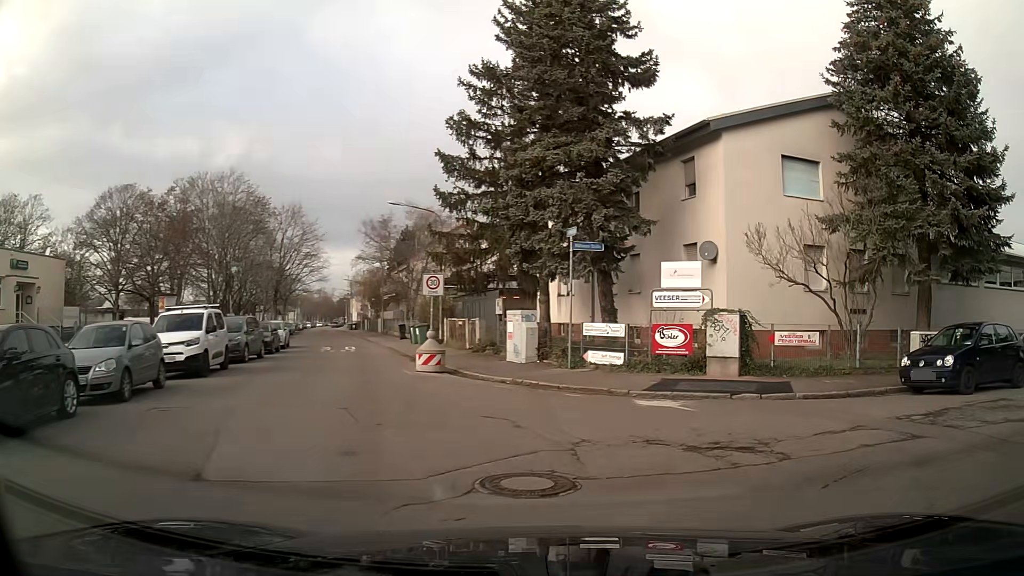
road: residential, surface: asphalt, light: Day
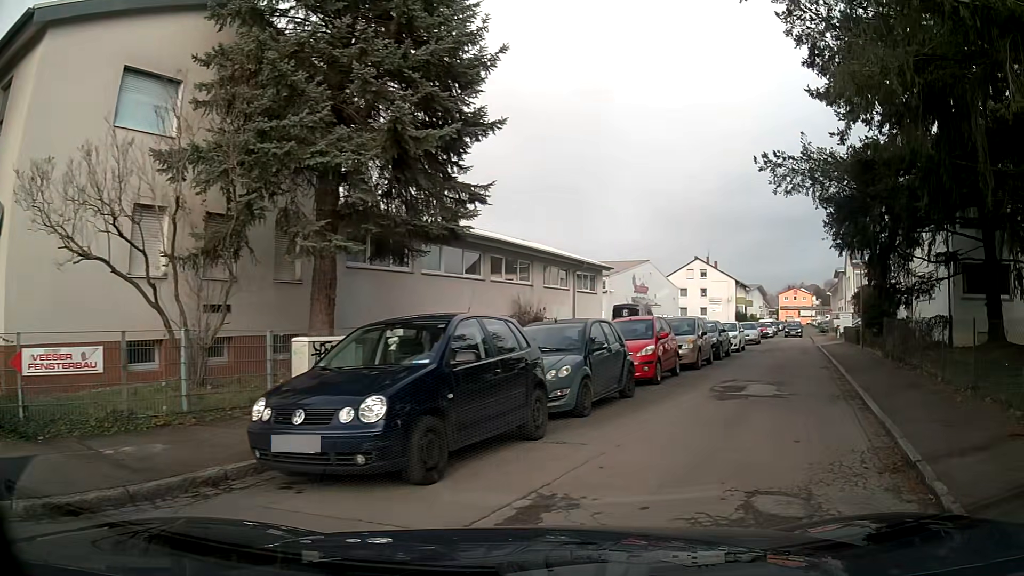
(+3.2, +7.4) m; +48°
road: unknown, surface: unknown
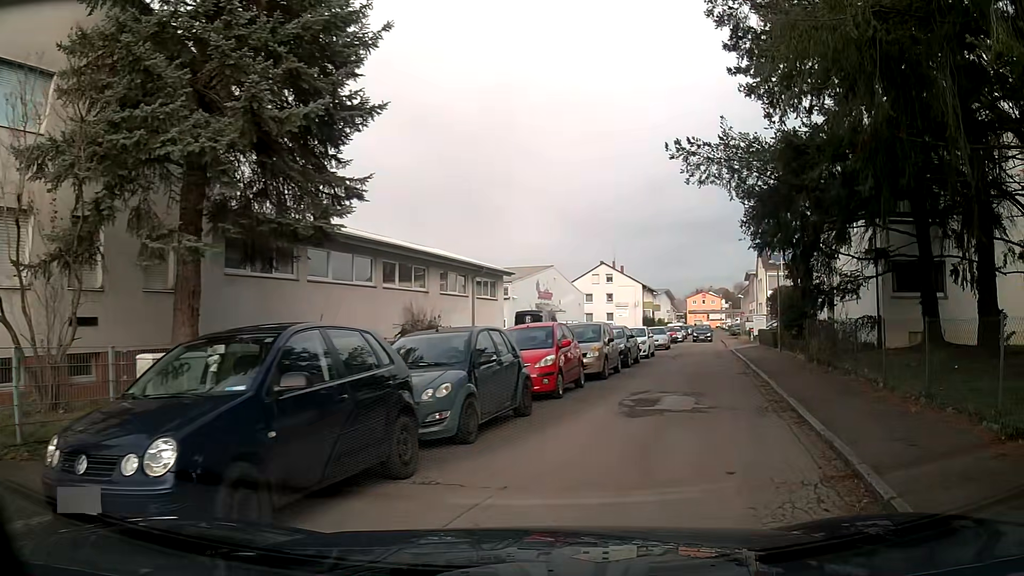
(+0.1, +1.6) m; +7°
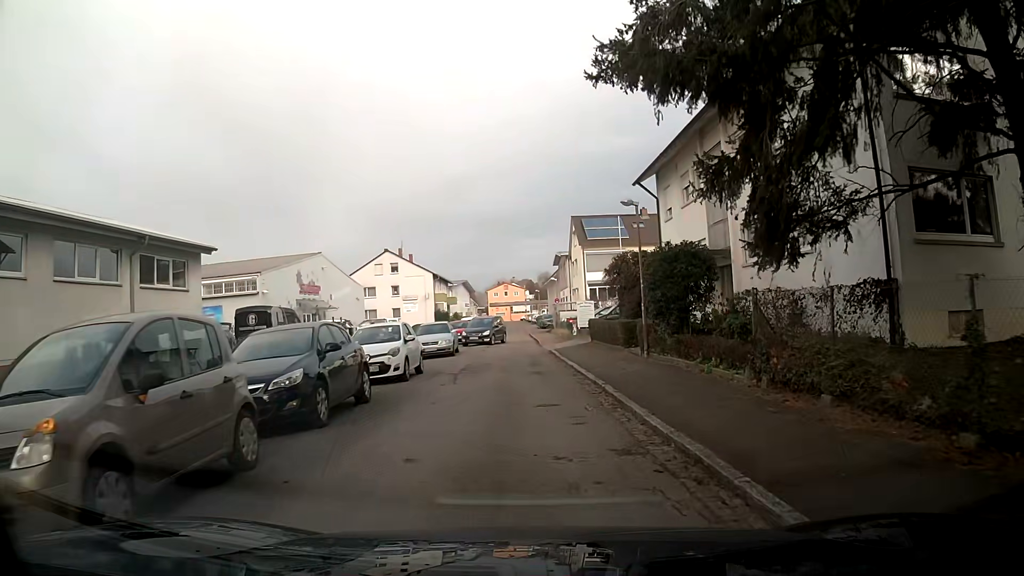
(+2.5, +14.2) m; +13°
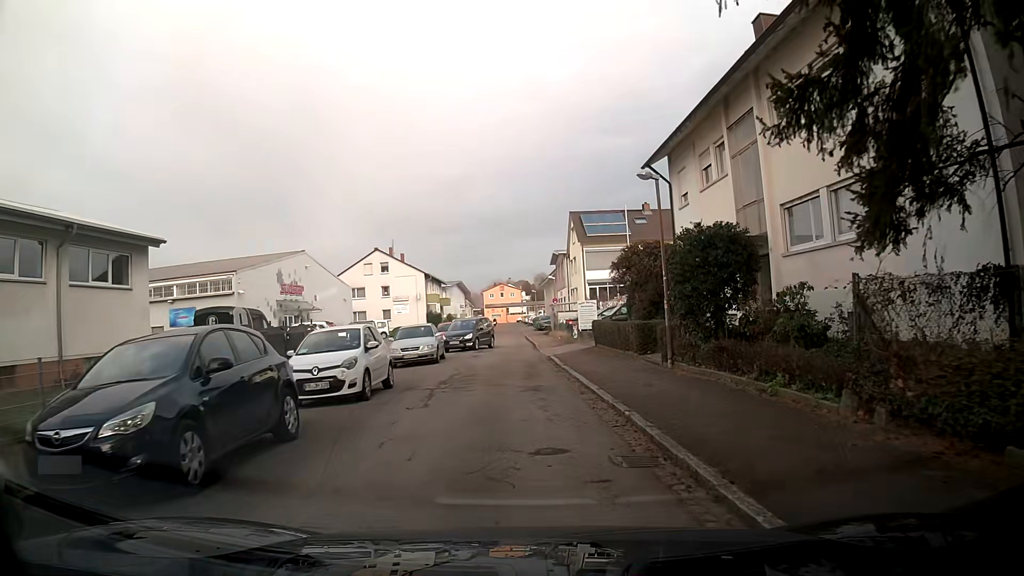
(0.0, +3.7) m; 0°
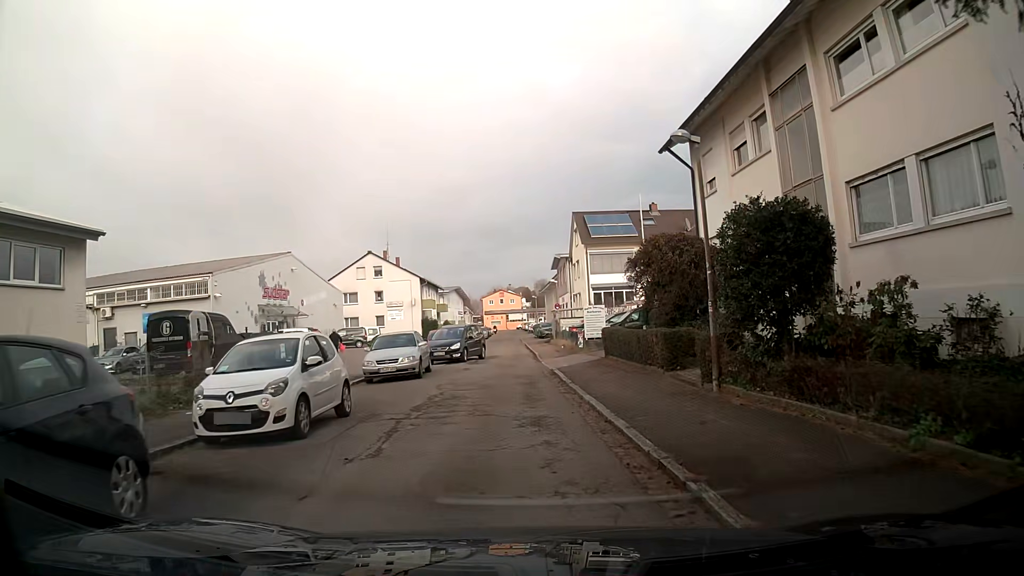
(0.0, +3.7) m; -1°
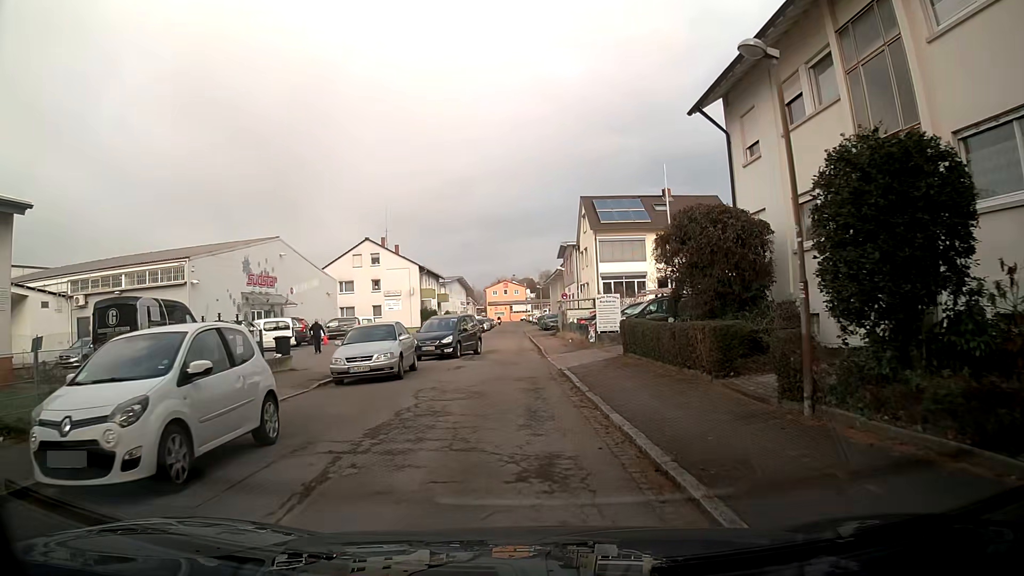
(0.0, +3.6) m; -1°
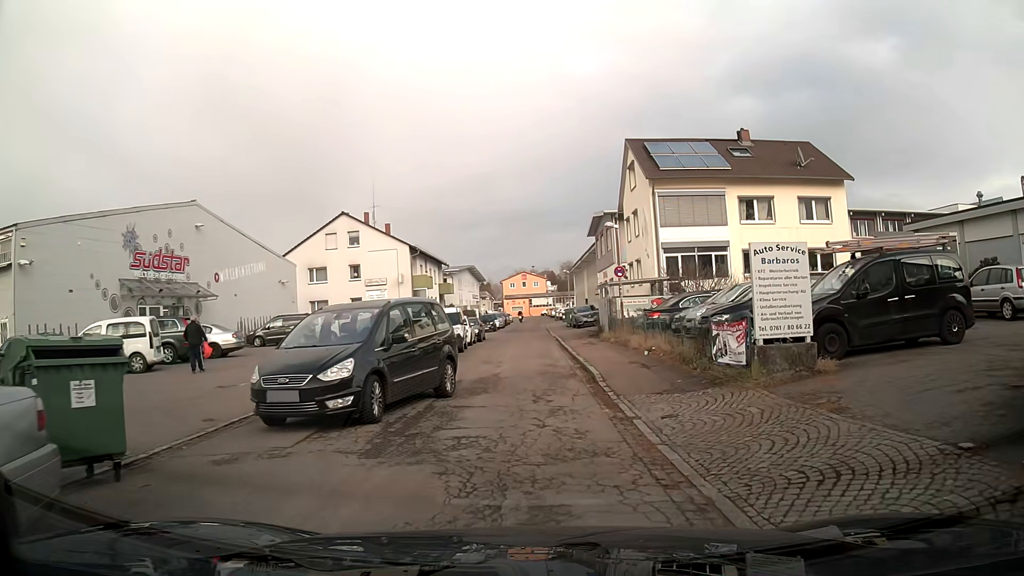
(0.0, +16.6) m; 0°
(0, +10) (0, +20) (0, +30) (-1, +40) (-1, +50) (-1, +60) (-1, +70) (-1, +80) (-1, +90) (-1, +100) m
